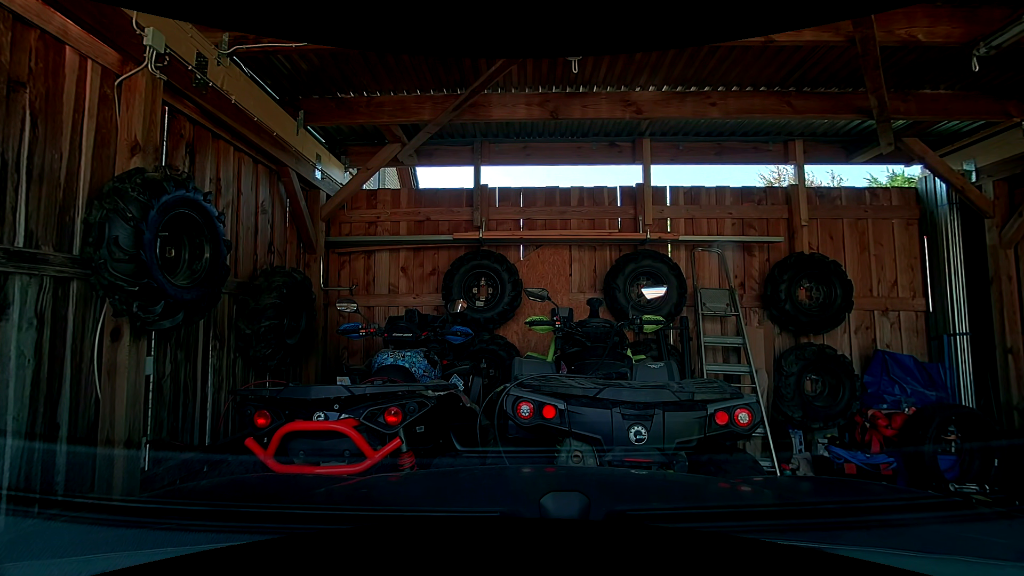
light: Day
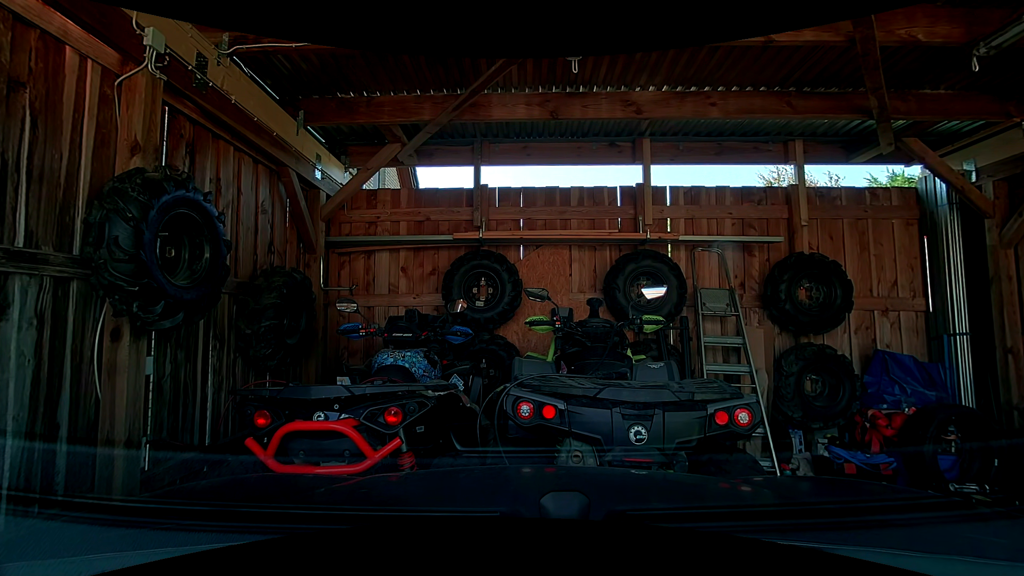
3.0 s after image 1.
(0.0, 0.0) m; 0°
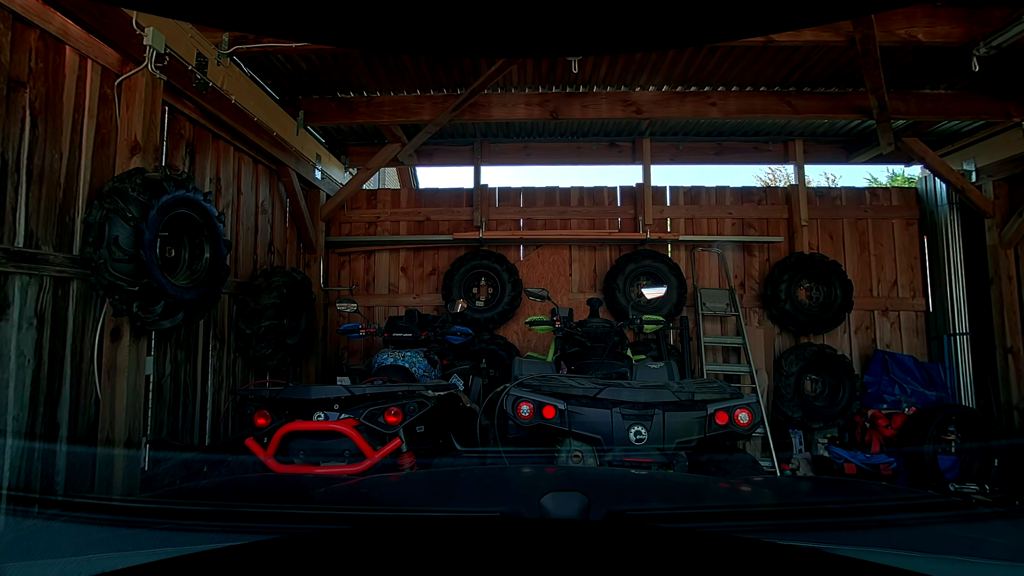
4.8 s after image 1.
(0.0, 0.0) m; 0°
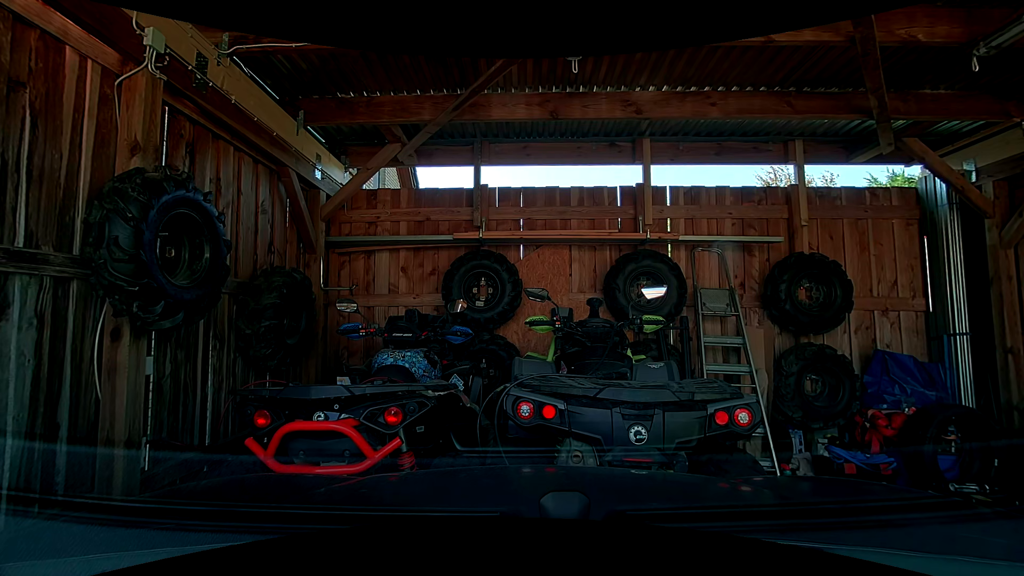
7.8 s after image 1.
(0.0, 0.0) m; 0°
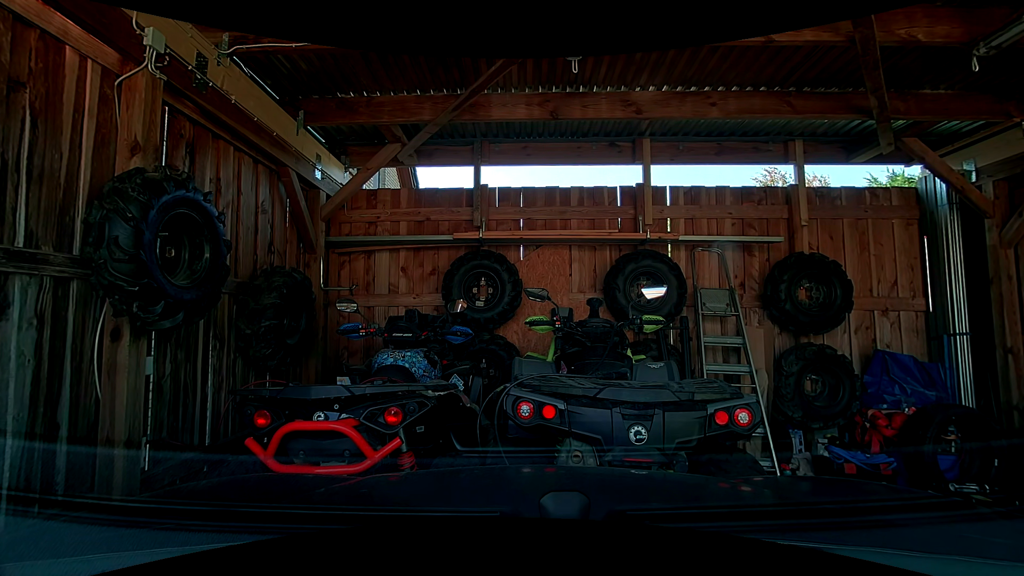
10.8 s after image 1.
(0.0, 0.0) m; 0°
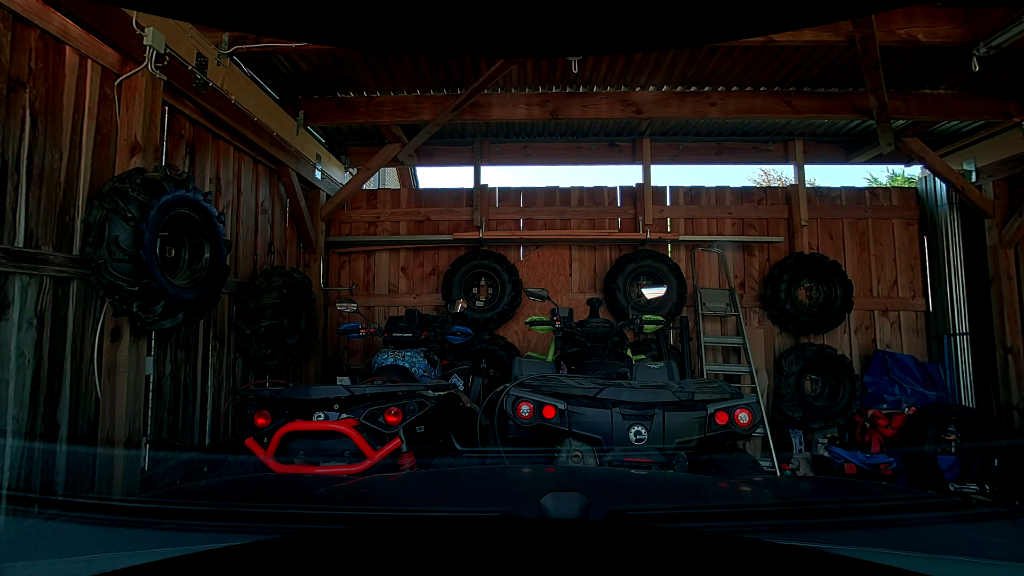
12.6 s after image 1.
(0.0, 0.0) m; 0°
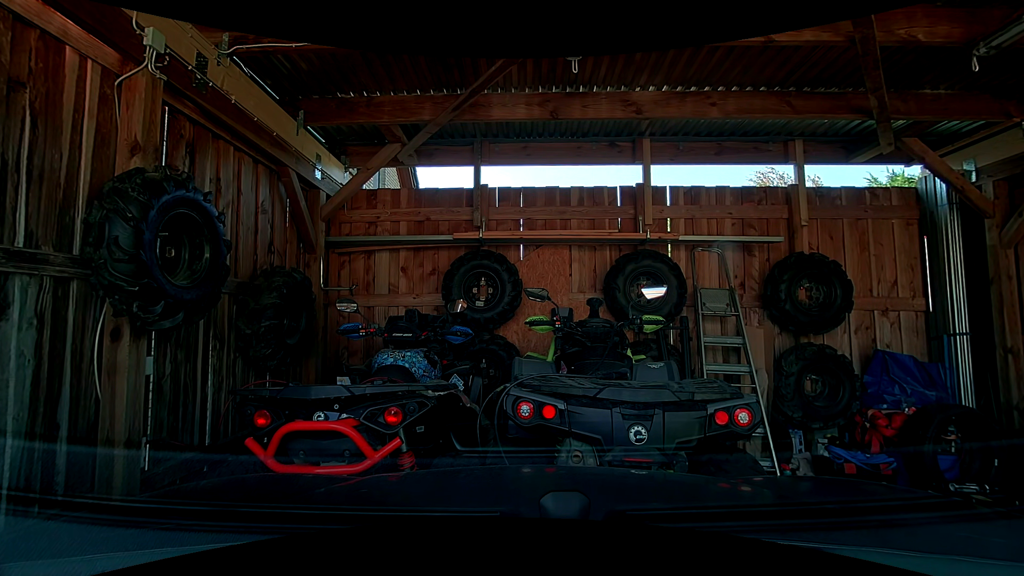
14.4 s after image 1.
(0.0, 0.0) m; 0°
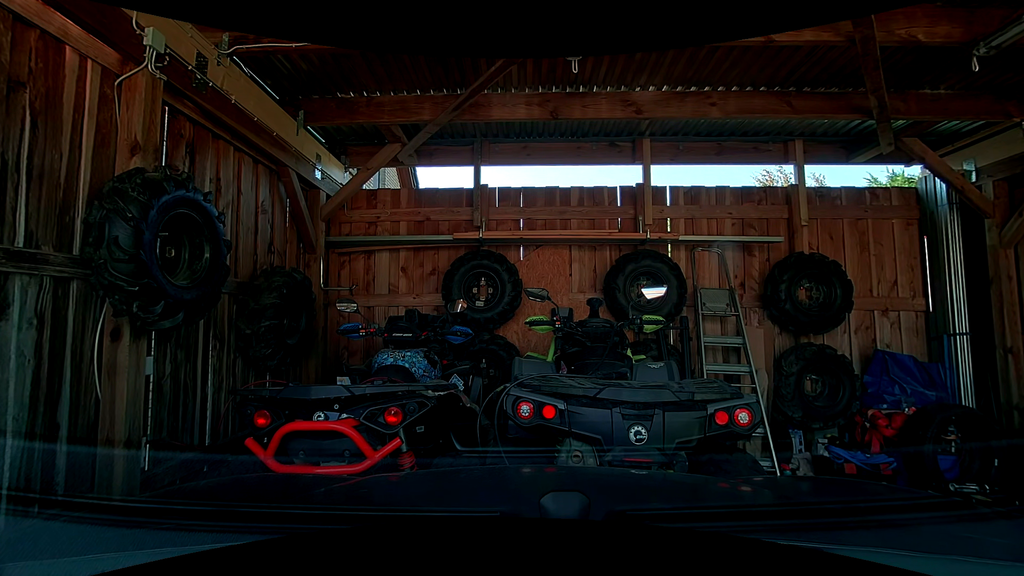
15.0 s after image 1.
(0.0, 0.0) m; 0°
